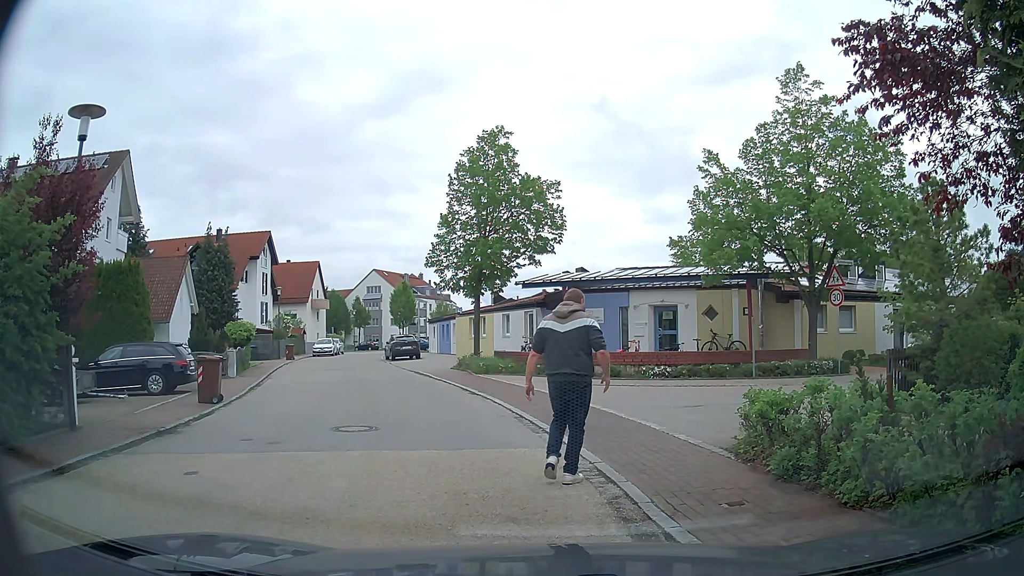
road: residential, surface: asphalt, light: Day
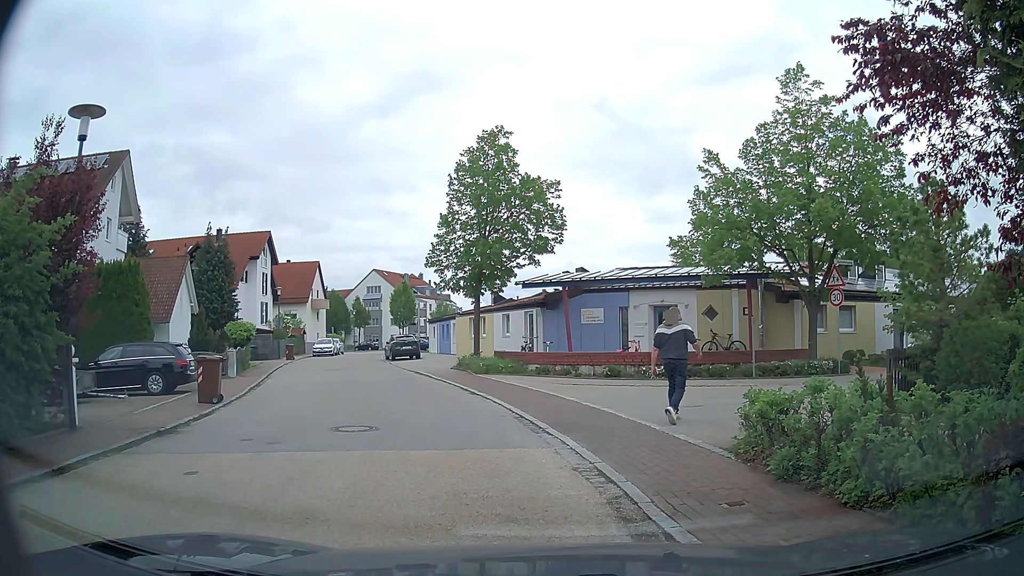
(0.0, 0.0) m; 0°
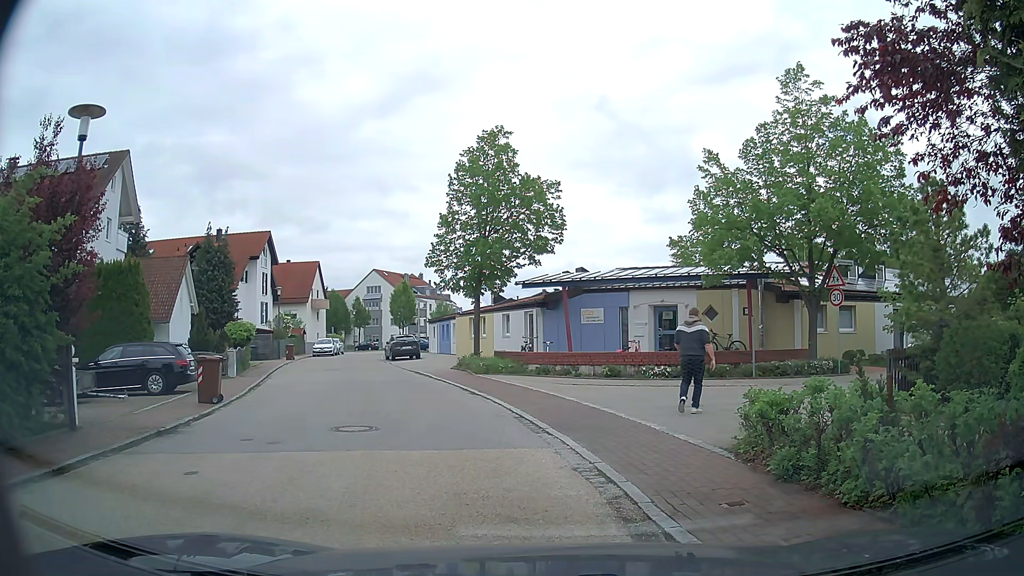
(0.0, 0.0) m; 0°
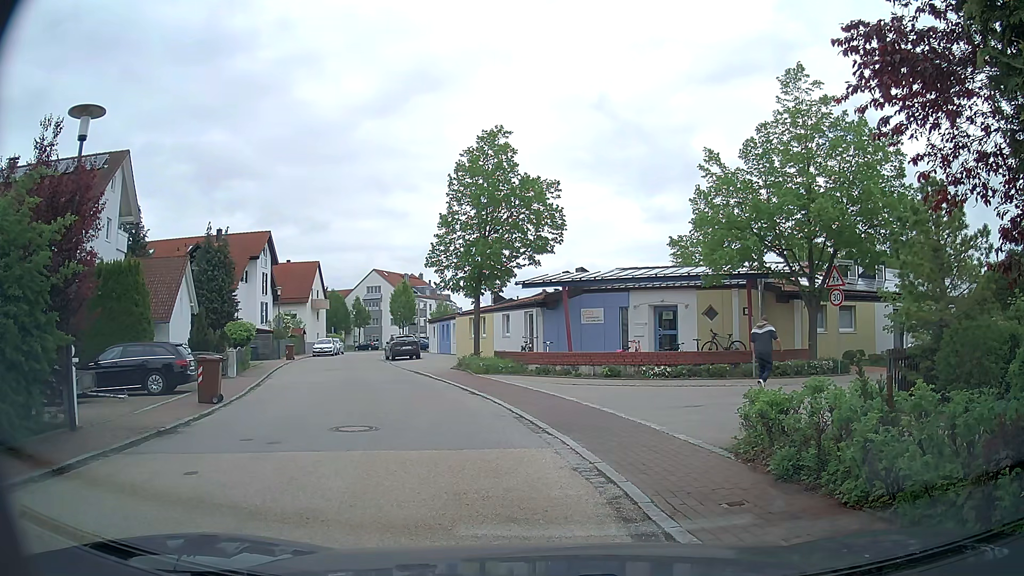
(0.0, 0.0) m; 0°
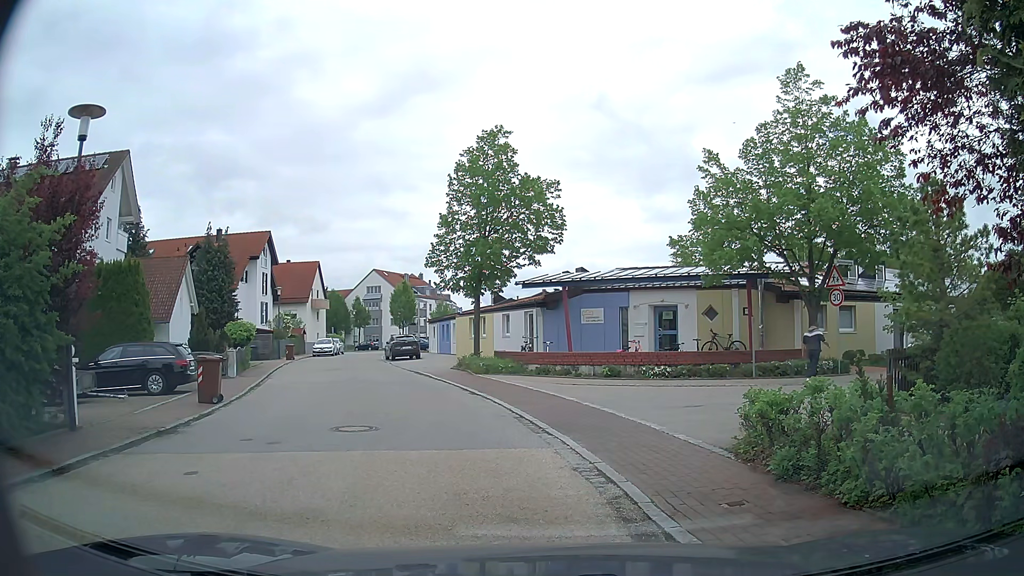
(0.0, 0.0) m; 0°
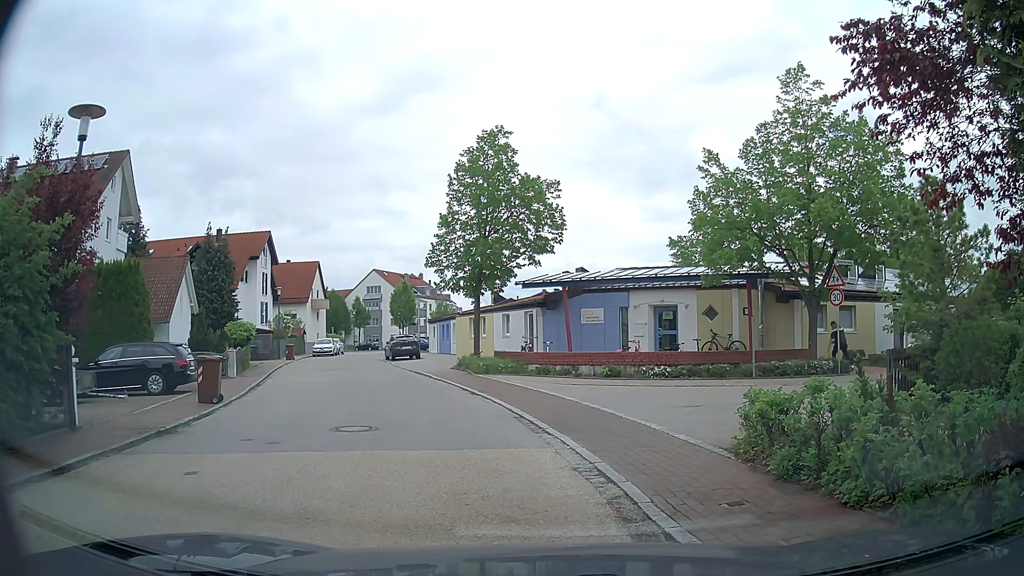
(0.0, 0.0) m; 0°
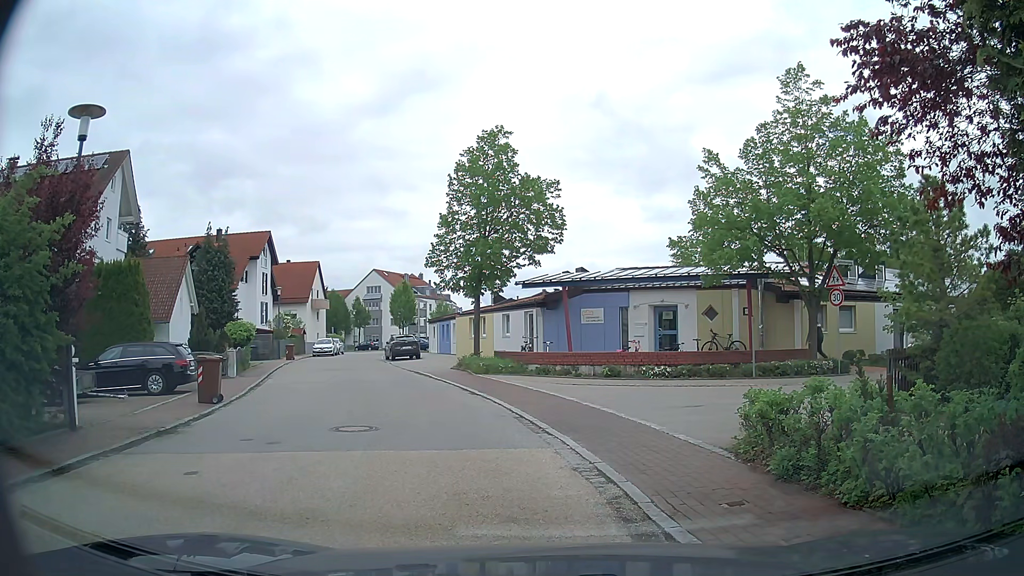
(0.0, 0.0) m; 0°
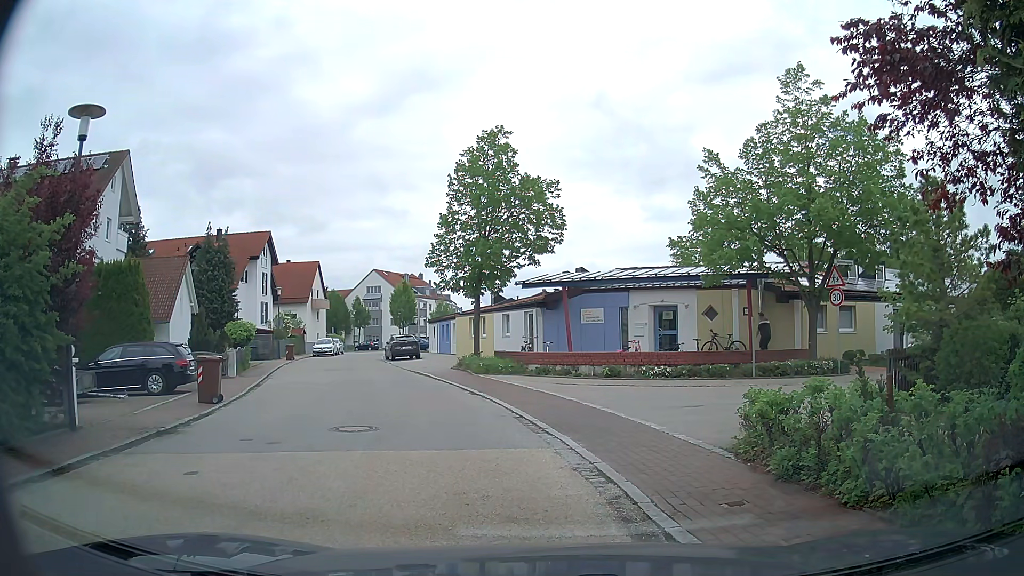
(0.0, 0.0) m; 0°
